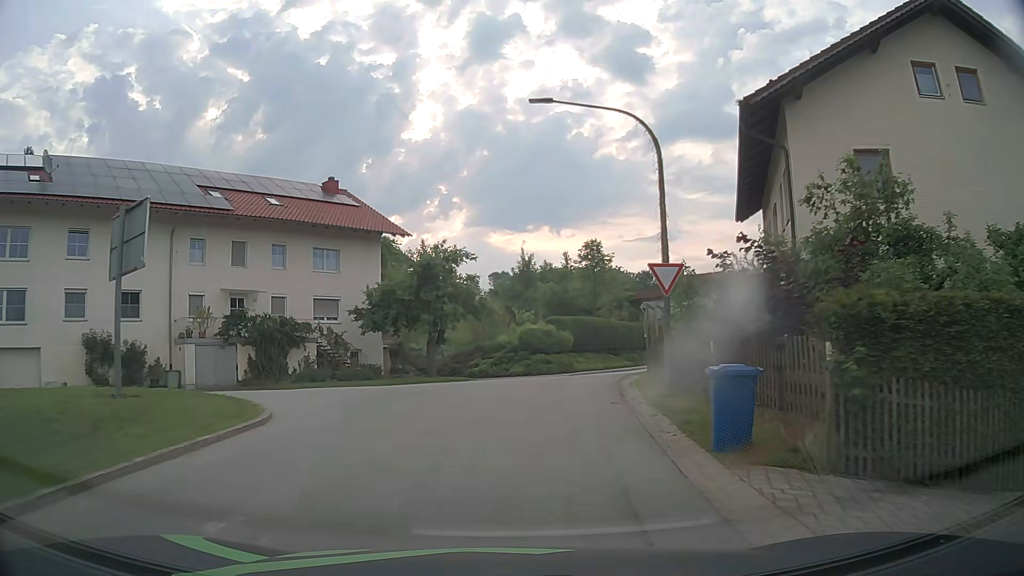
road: tertiary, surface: asphalt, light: Day
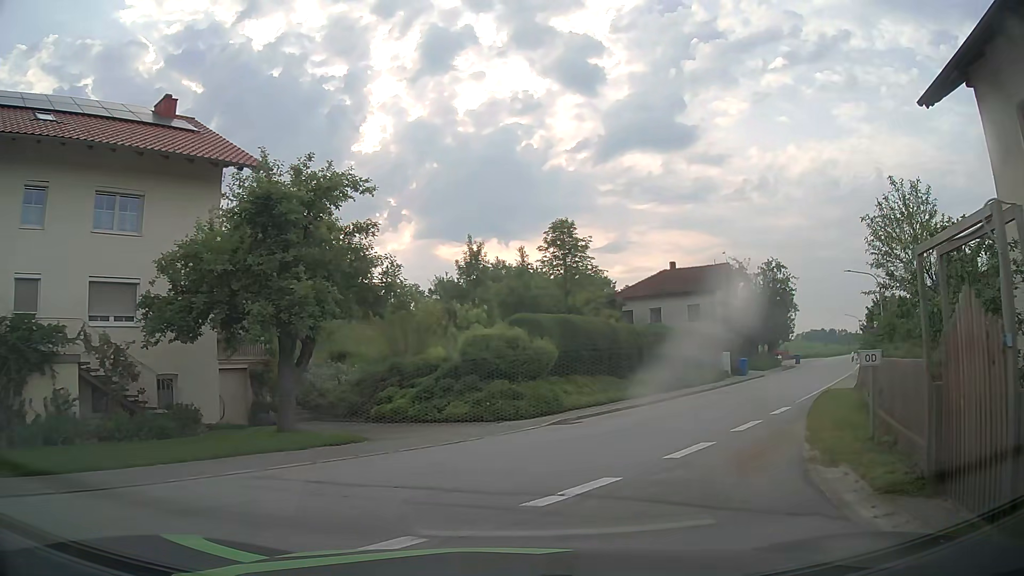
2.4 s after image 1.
(+0.2, +16.3) m; +4°
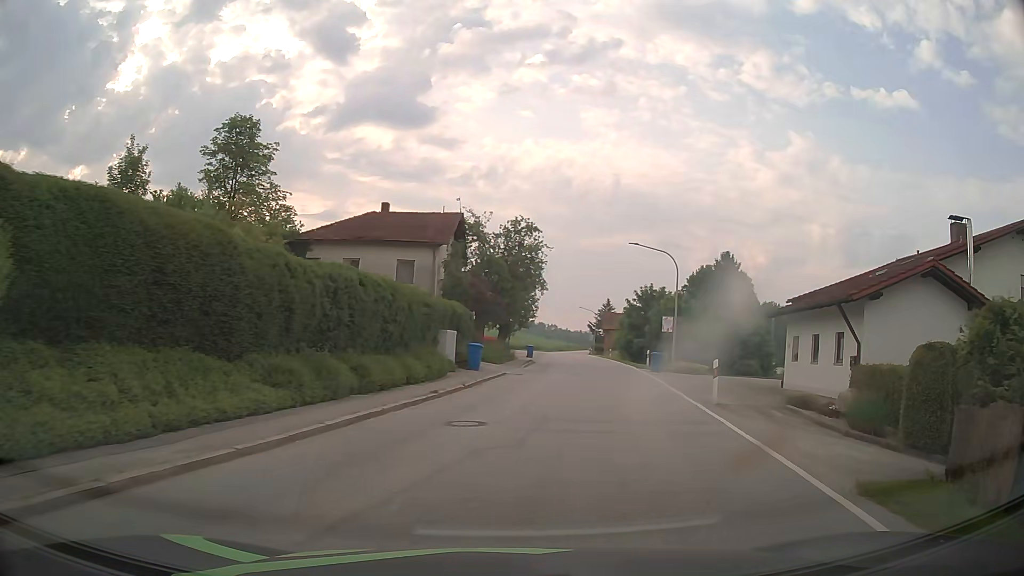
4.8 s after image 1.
(+3.3, +15.7) m; +24°
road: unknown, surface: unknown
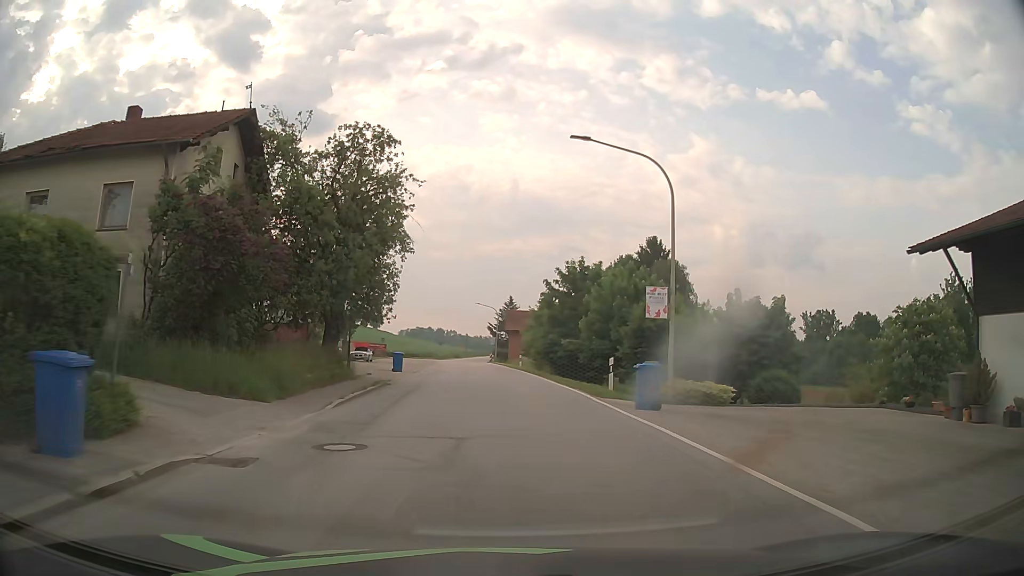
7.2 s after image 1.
(+2.5, +21.3) m; +9°
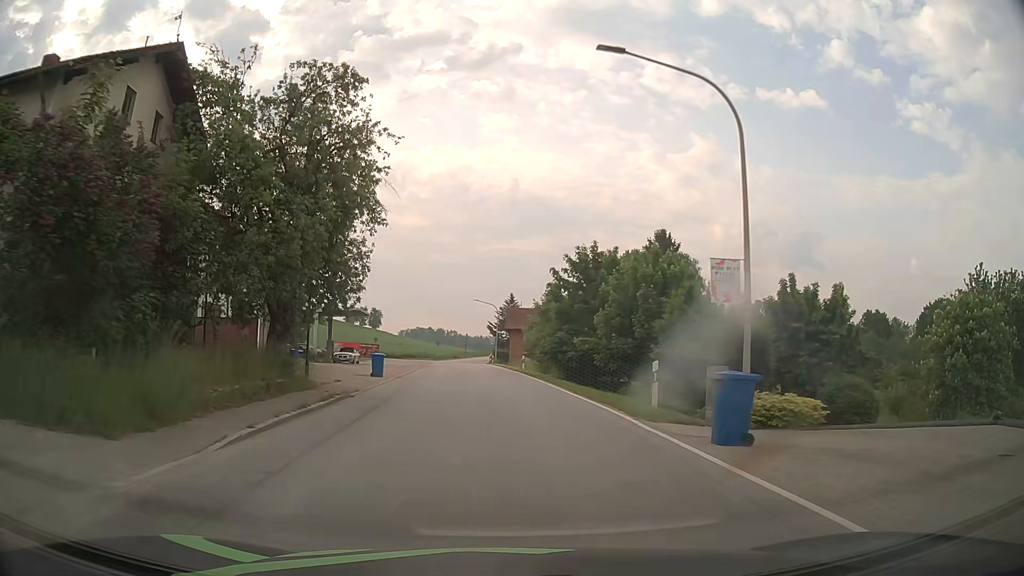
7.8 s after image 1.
(0.0, +6.2) m; 0°
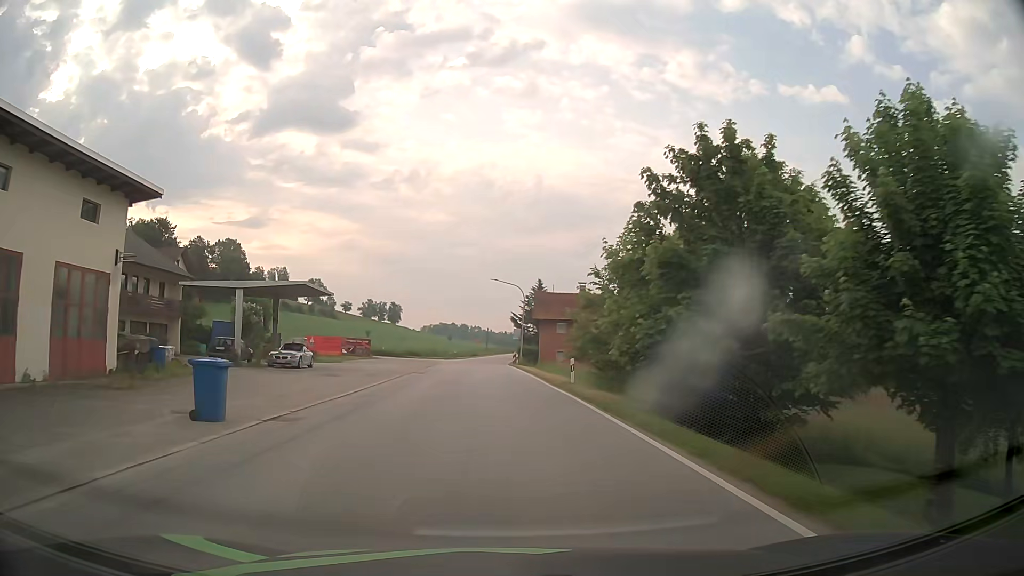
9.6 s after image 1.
(-0.3, +20.2) m; -2°
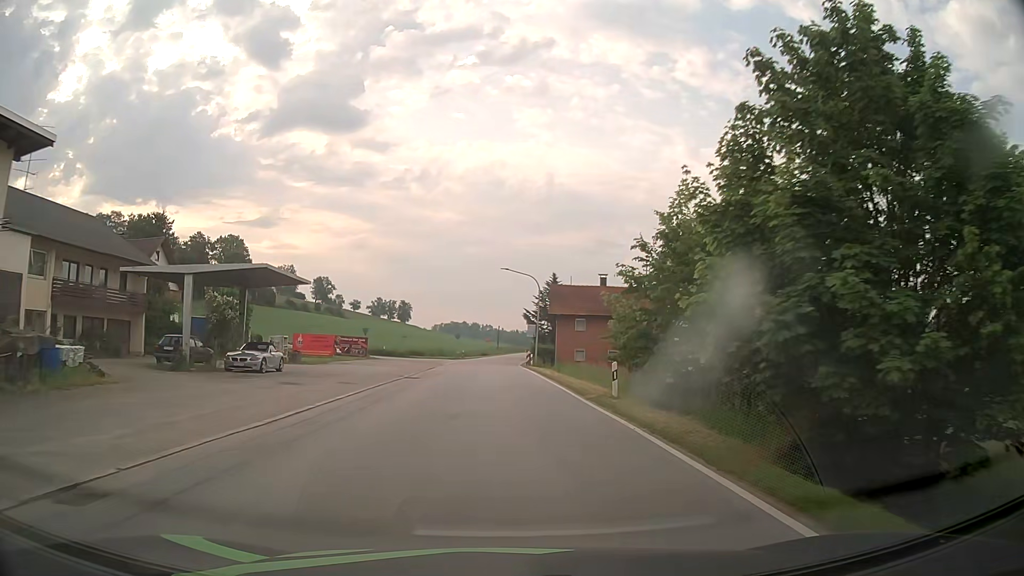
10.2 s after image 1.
(-0.1, +7.1) m; -1°
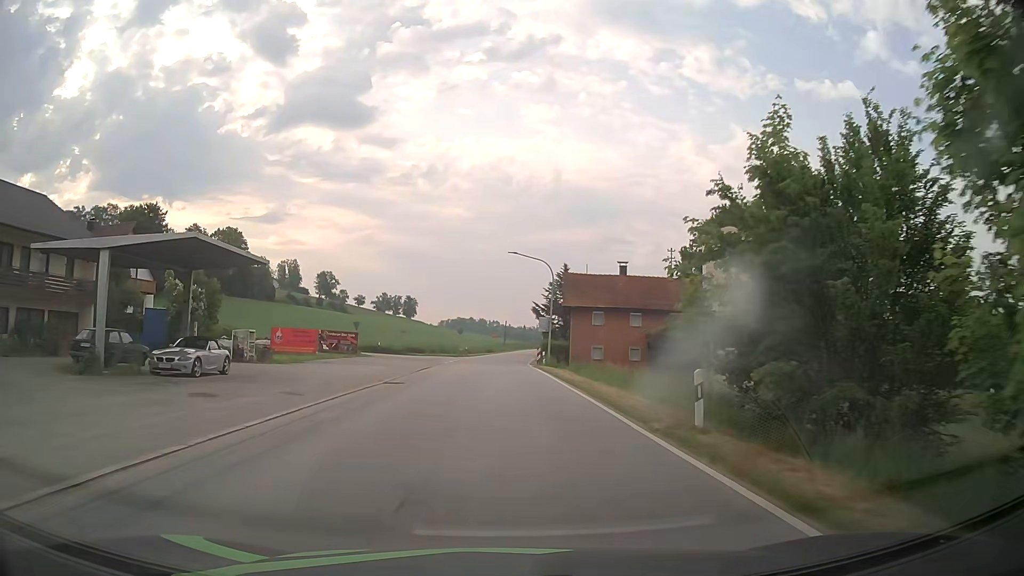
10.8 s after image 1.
(0.0, +7.0) m; -1°
